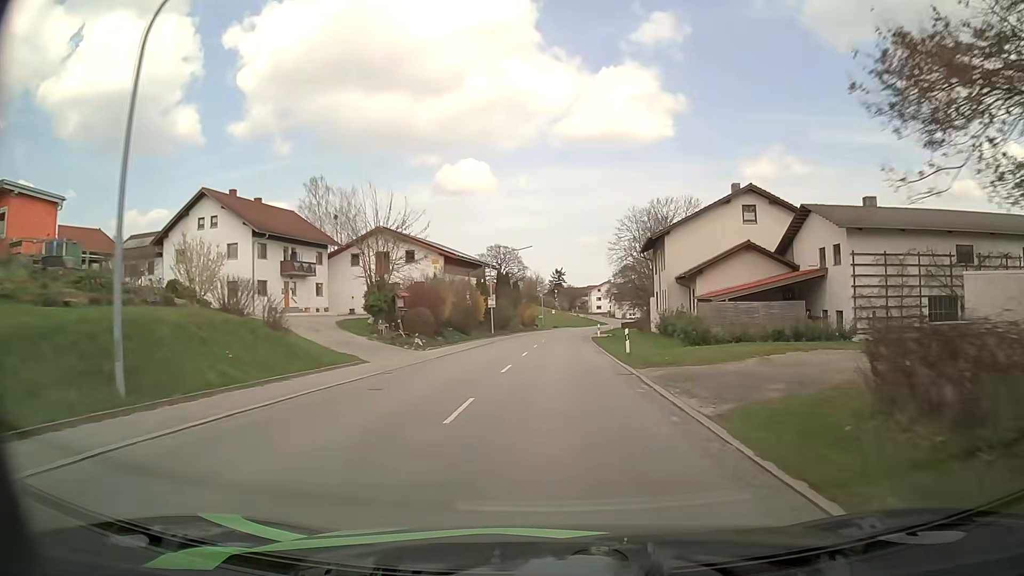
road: secondary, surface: asphalt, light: Day
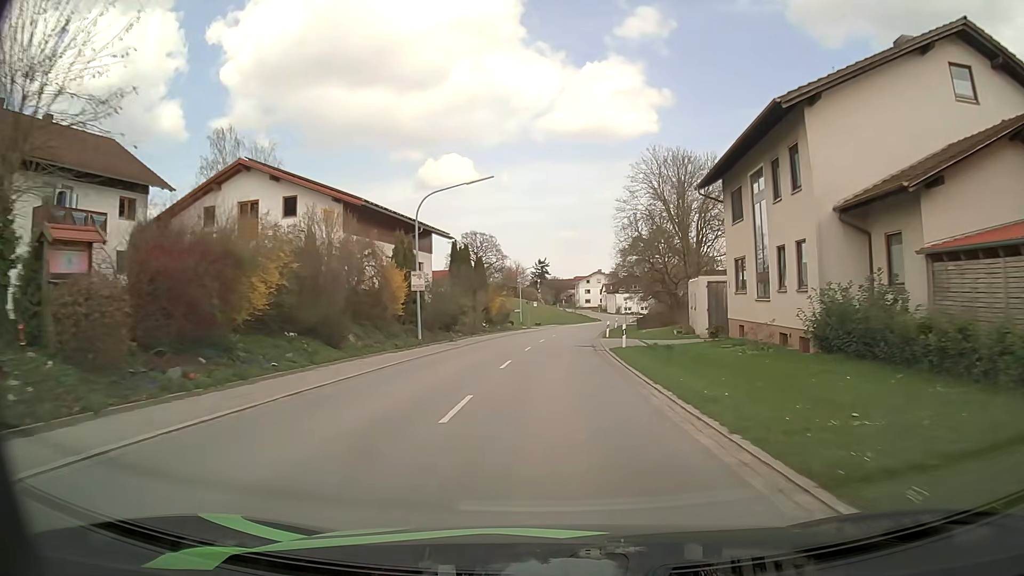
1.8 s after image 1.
(+0.4, +27.2) m; +1°
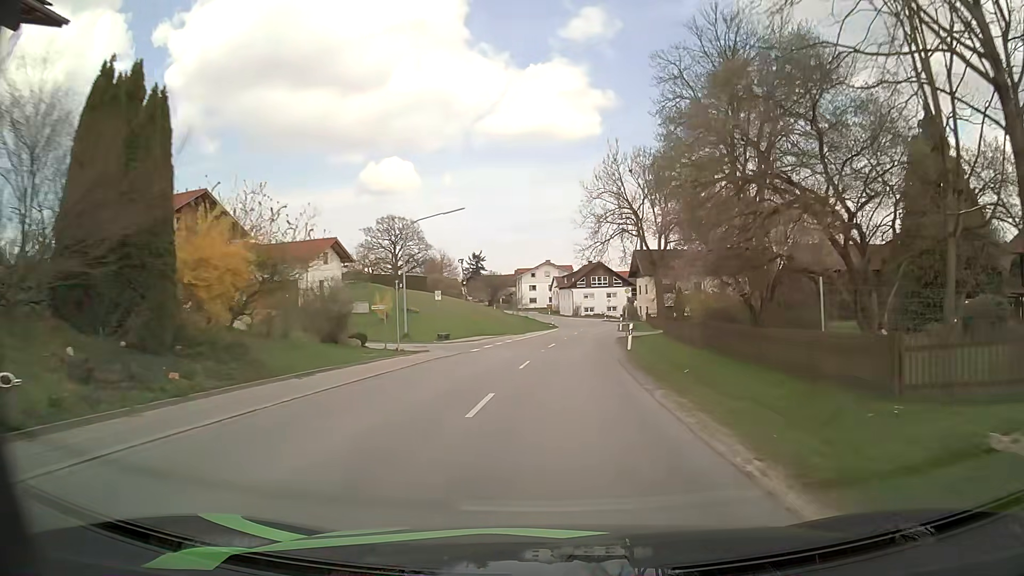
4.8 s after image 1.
(+1.4, +44.1) m; +5°
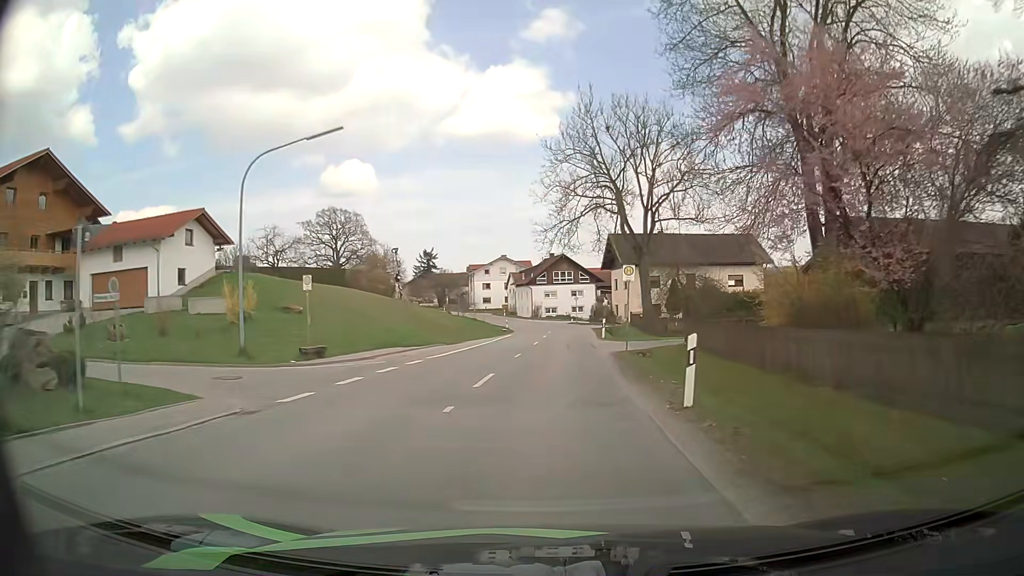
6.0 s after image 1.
(+0.6, +17.4) m; +4°
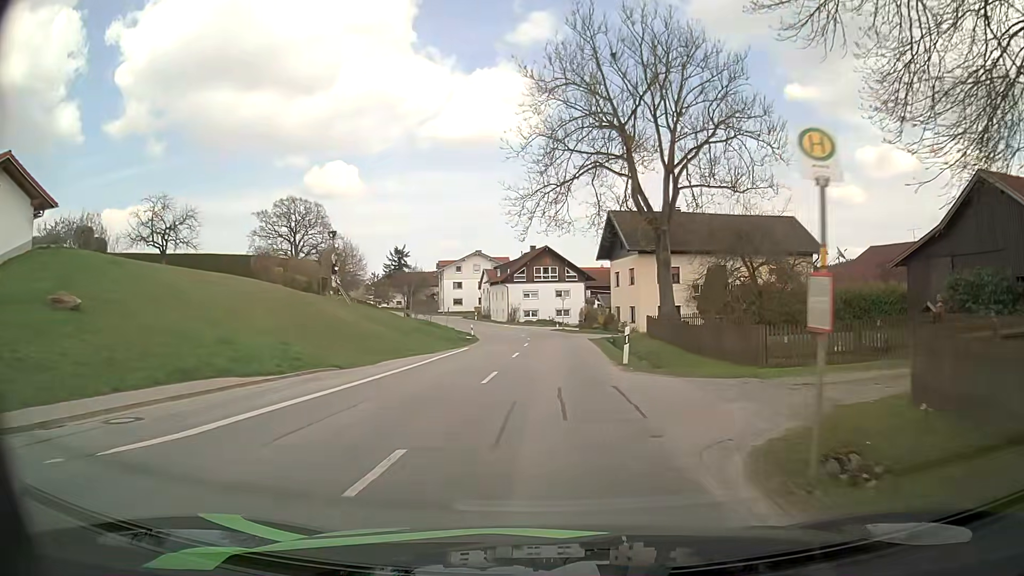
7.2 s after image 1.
(+0.1, +17.1) m; +1°
(0, +10) (0, +20) (0, +30) (0, +40) (-1, +50) (-2, +60) (-4, +70) (-7, +79) (-10, +89) (-14, +98) m
